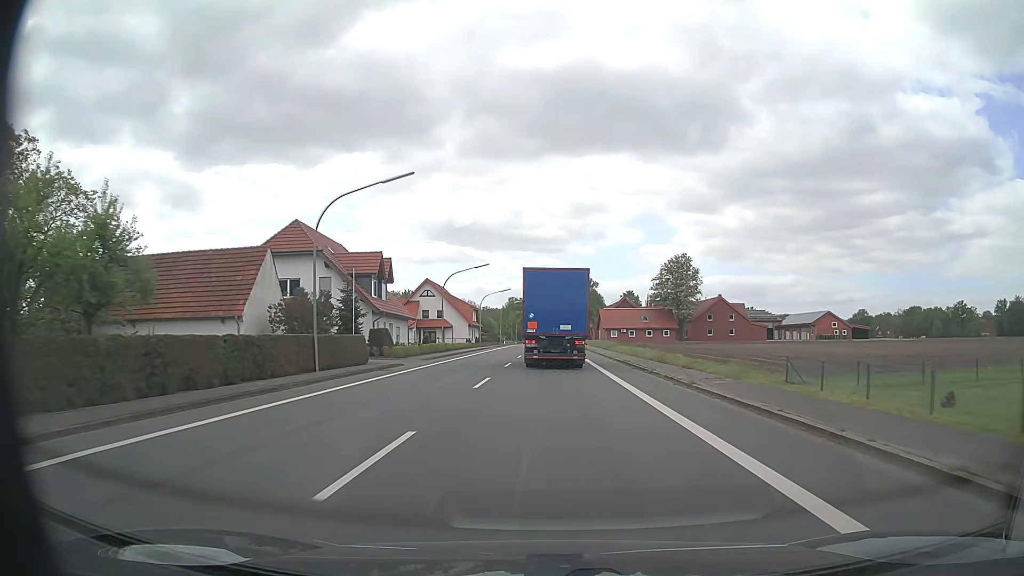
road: primary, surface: asphalt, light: Day
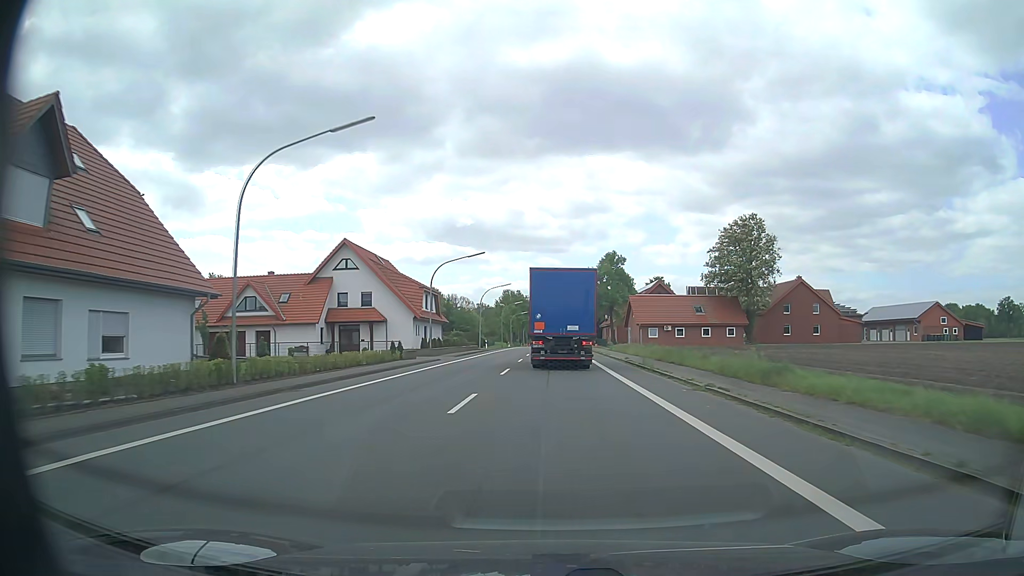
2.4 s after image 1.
(-0.1, +41.7) m; 0°
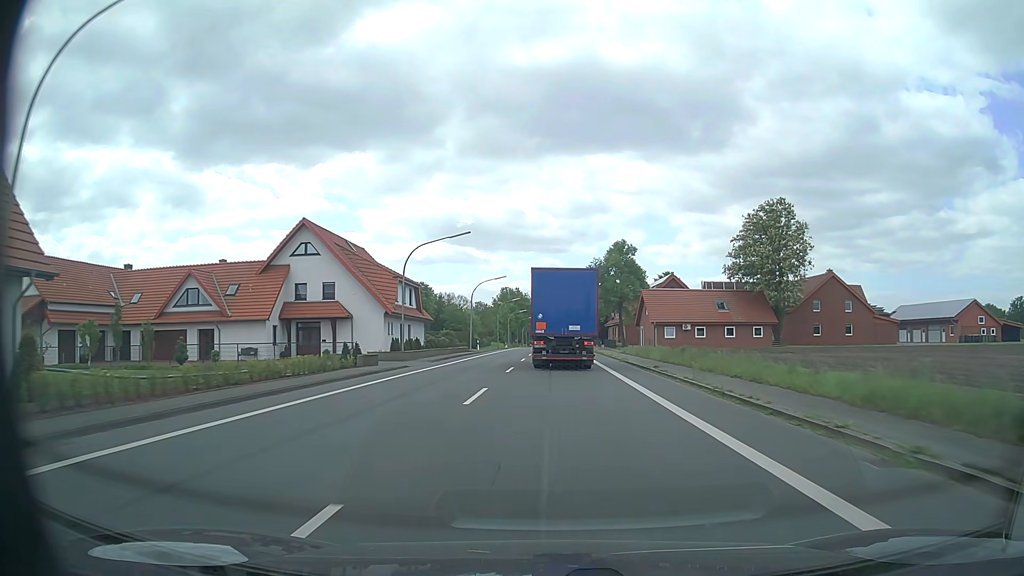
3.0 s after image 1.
(0.0, +10.4) m; 0°
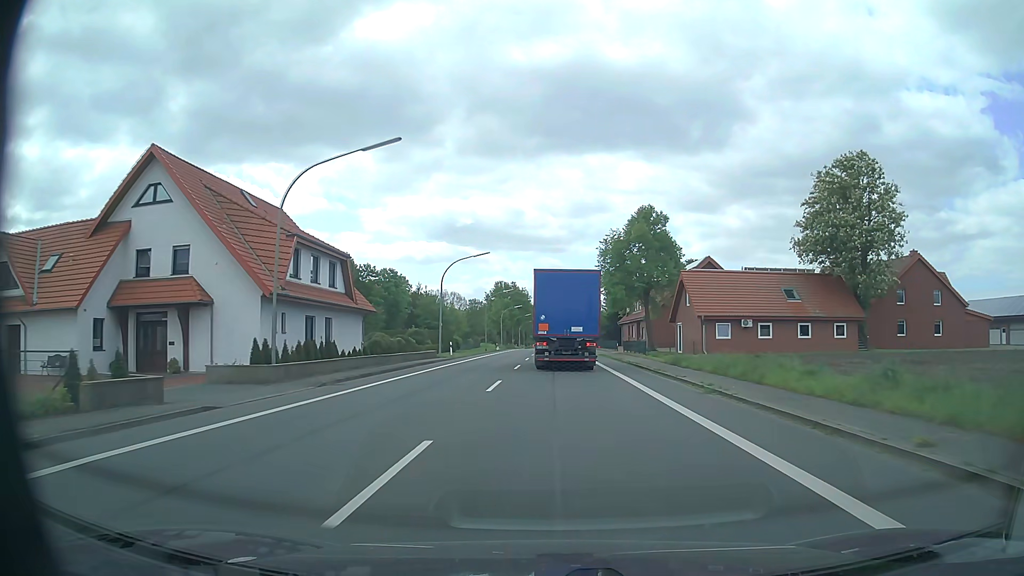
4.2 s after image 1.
(0.0, +20.6) m; 0°
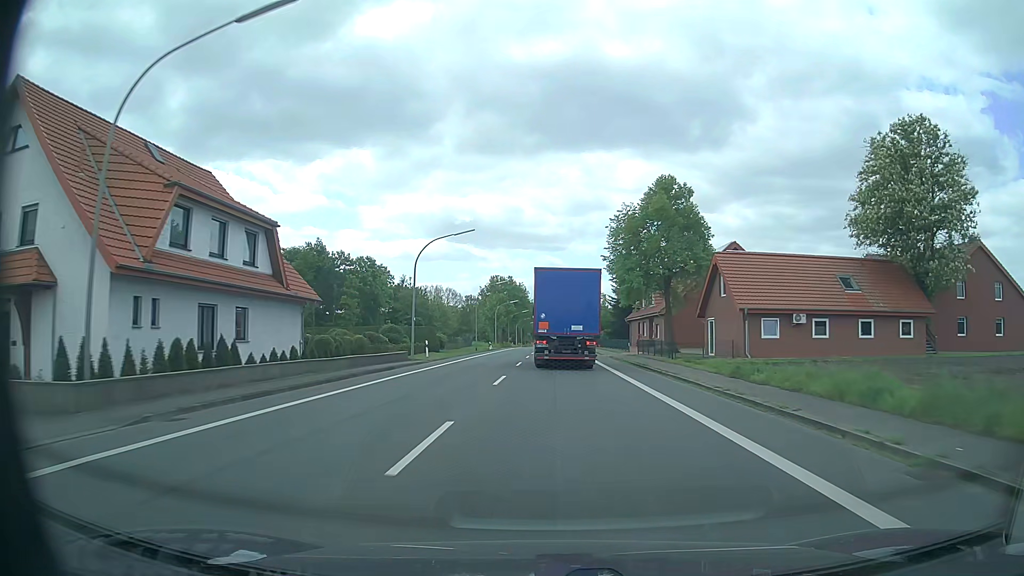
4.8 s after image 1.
(0.0, +10.3) m; 0°
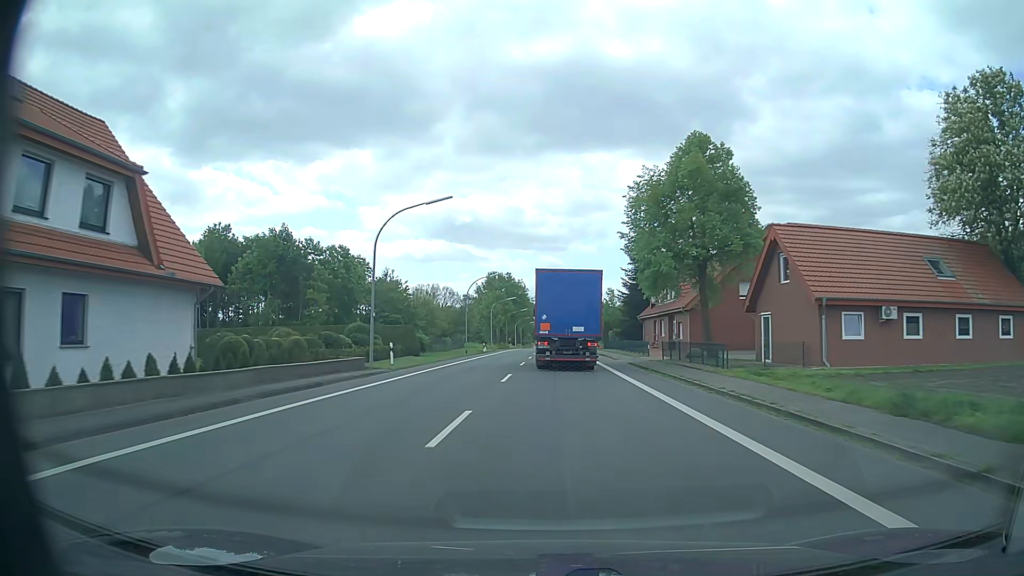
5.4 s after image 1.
(0.0, +10.3) m; 0°
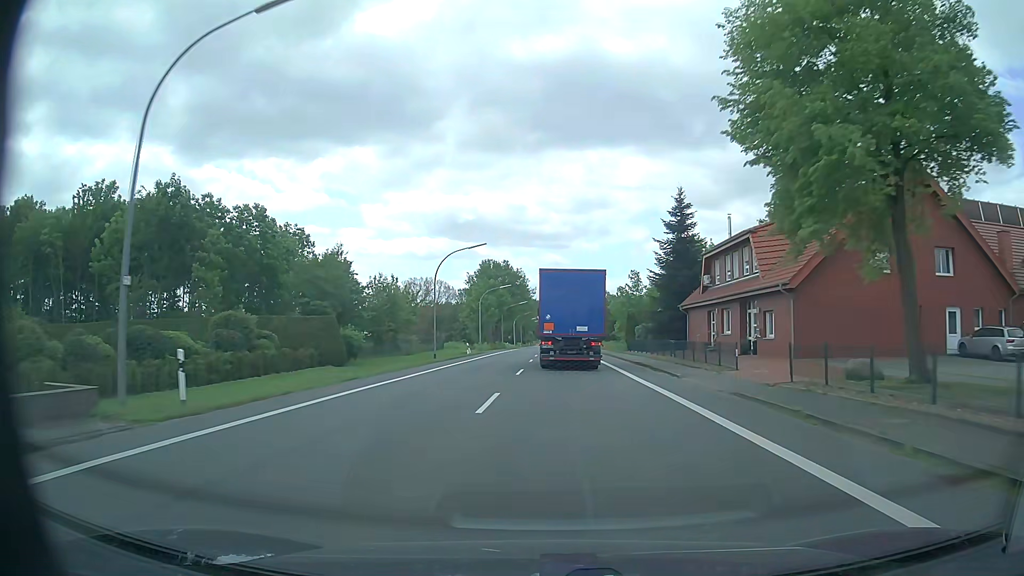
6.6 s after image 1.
(0.0, +20.5) m; 0°
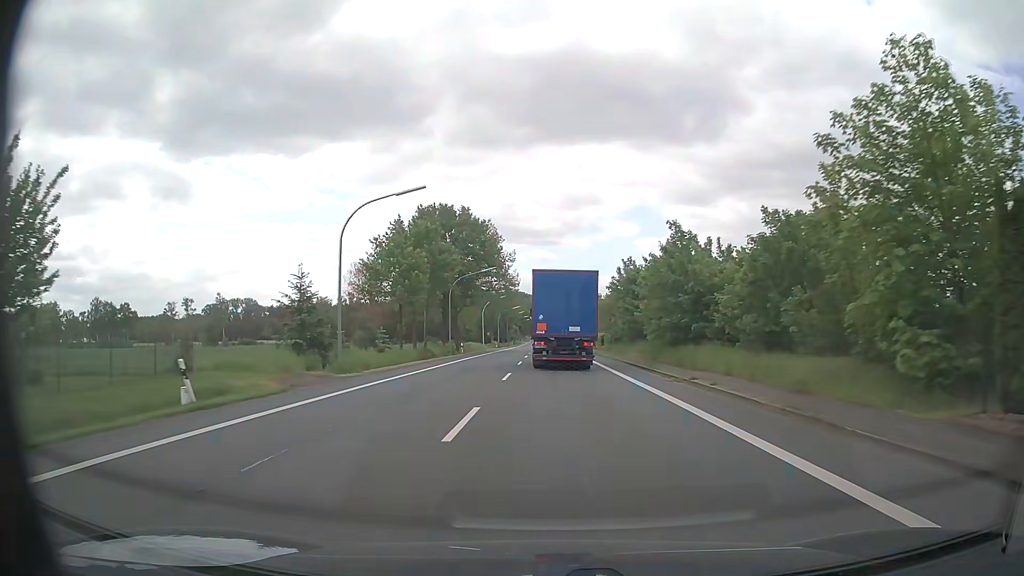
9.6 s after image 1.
(+0.3, +51.2) m; +1°
(0, +10) (0, +20) (0, +30) (0, +40) (0, +50) (0, +60) (0, +70) (0, +80) (0, +90) (0, +100) m
